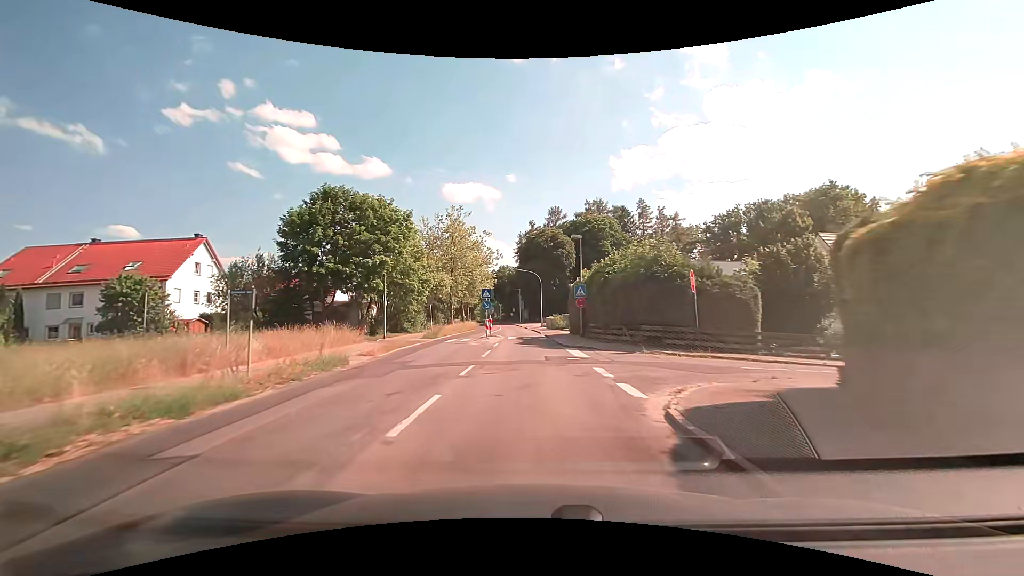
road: secondary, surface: asphalt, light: Day
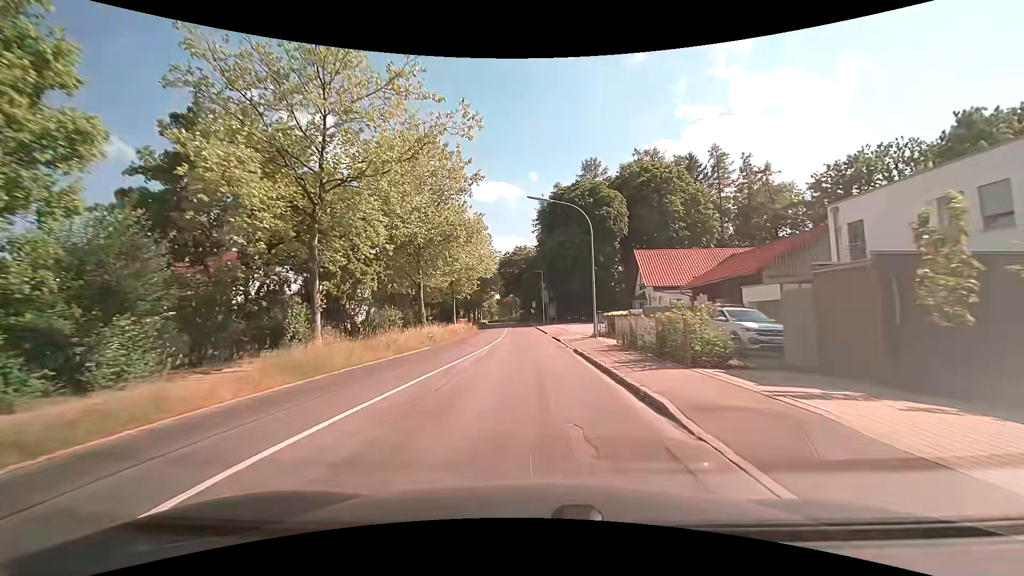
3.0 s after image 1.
(-0.9, +37.1) m; -4°
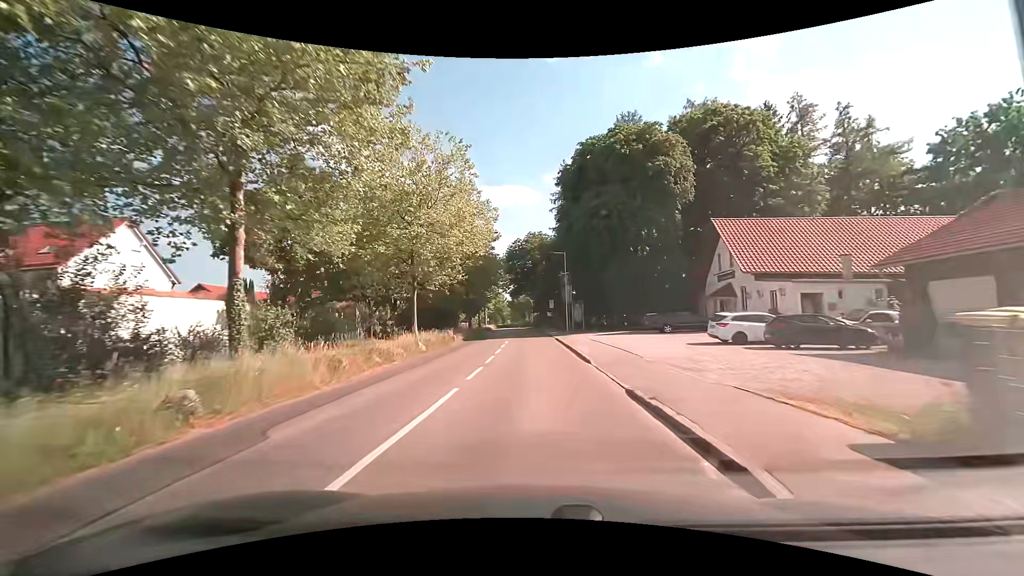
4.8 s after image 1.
(0.0, +22.1) m; -1°
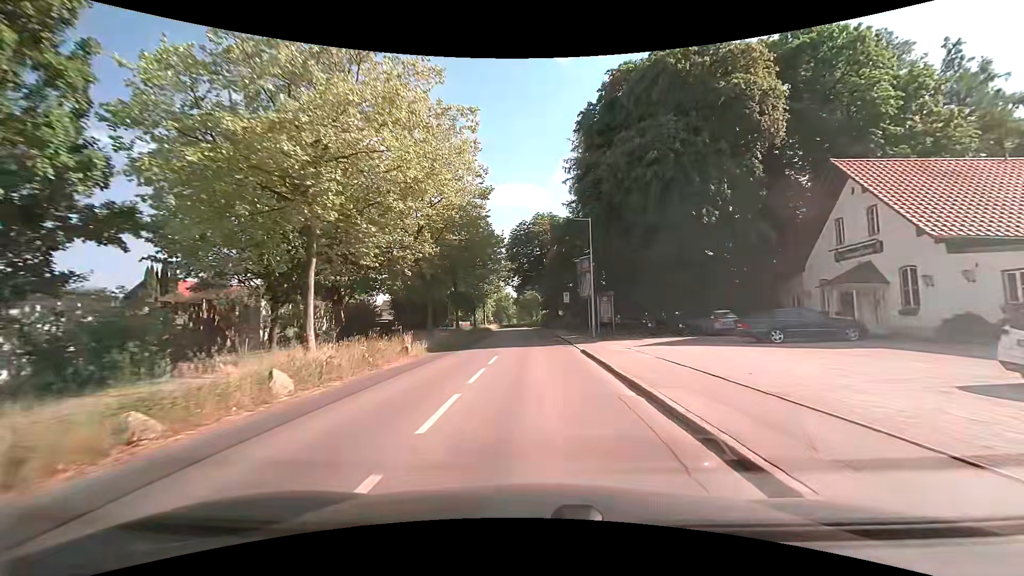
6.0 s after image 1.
(-0.1, +14.7) m; -1°
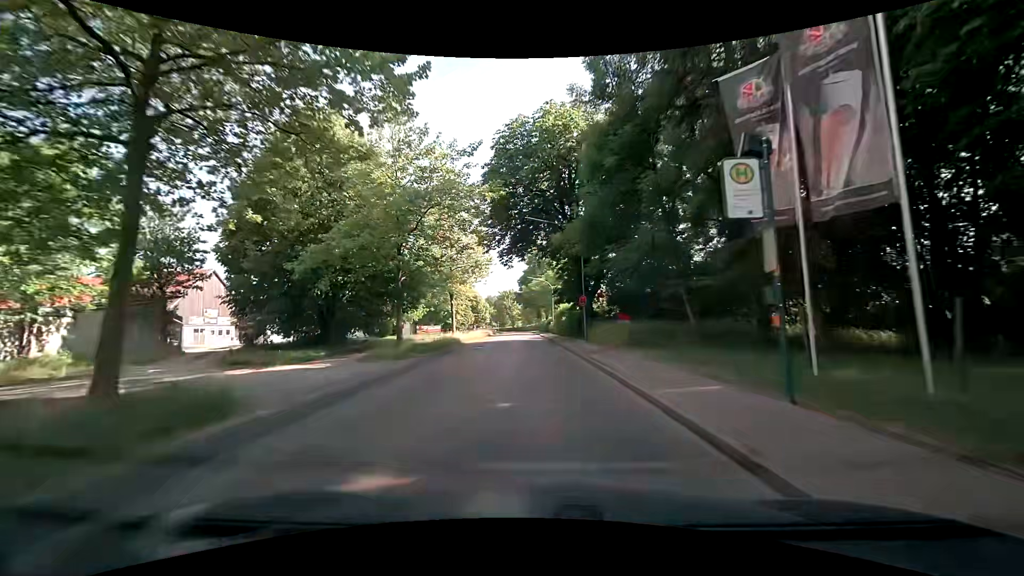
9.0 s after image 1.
(-0.2, +36.8) m; -2°
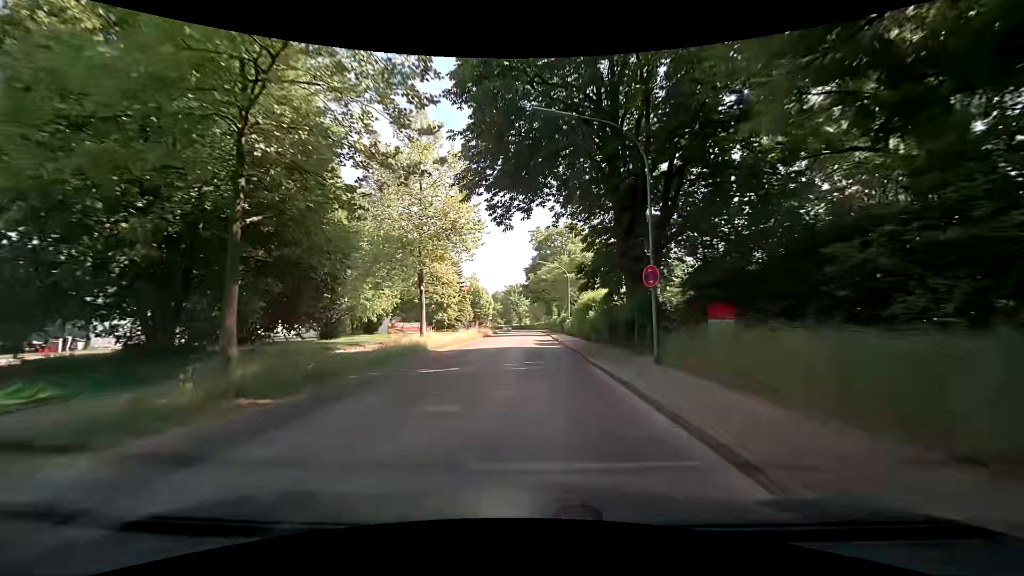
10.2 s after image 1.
(0.0, +15.0) m; -1°
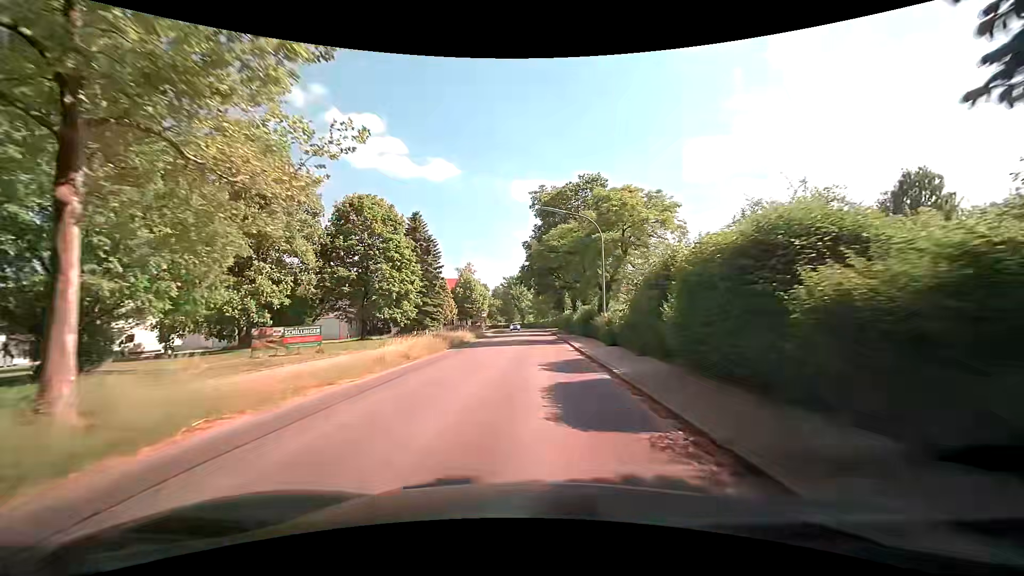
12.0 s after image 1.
(-0.2, +22.4) m; 0°
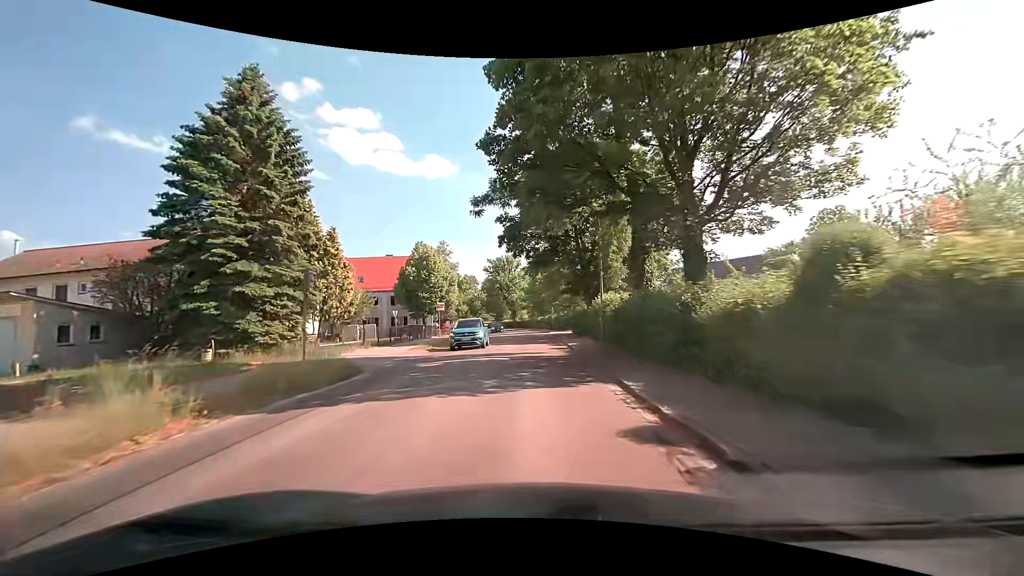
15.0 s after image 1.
(-0.1, +35.2) m; 0°
(0, +10) (0, +20) (0, +30) (0, +40) (0, +50) (0, +60) (-1, +70) (-2, +80) (-3, +90) (-6, +100) m
